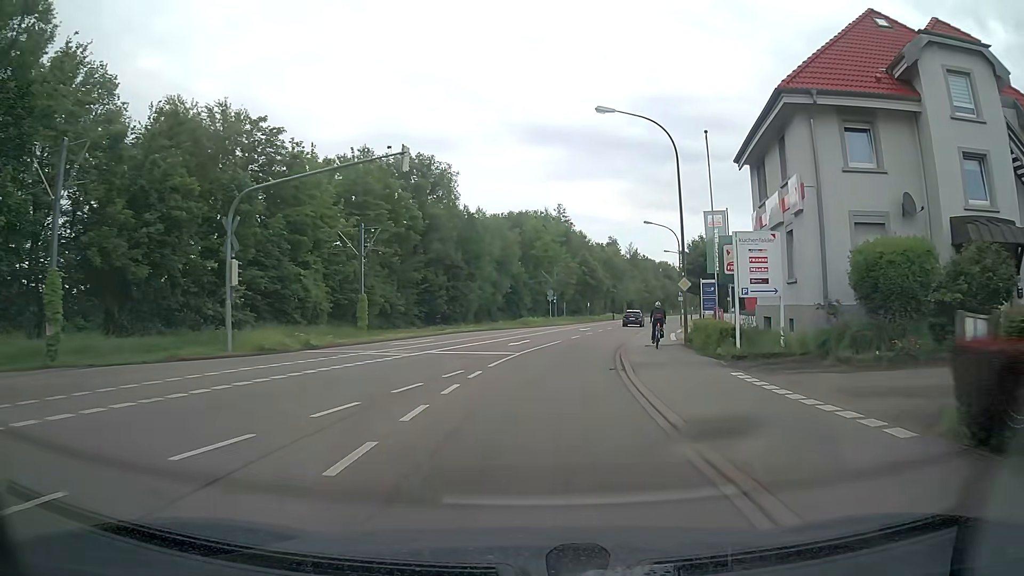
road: tertiary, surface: asphalt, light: Day
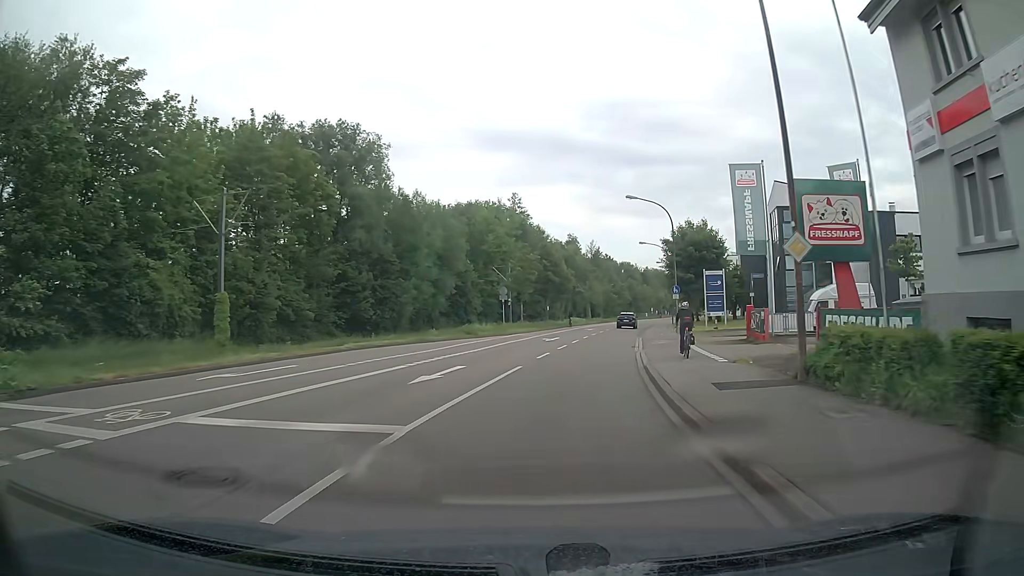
(+0.5, +15.2) m; +4°
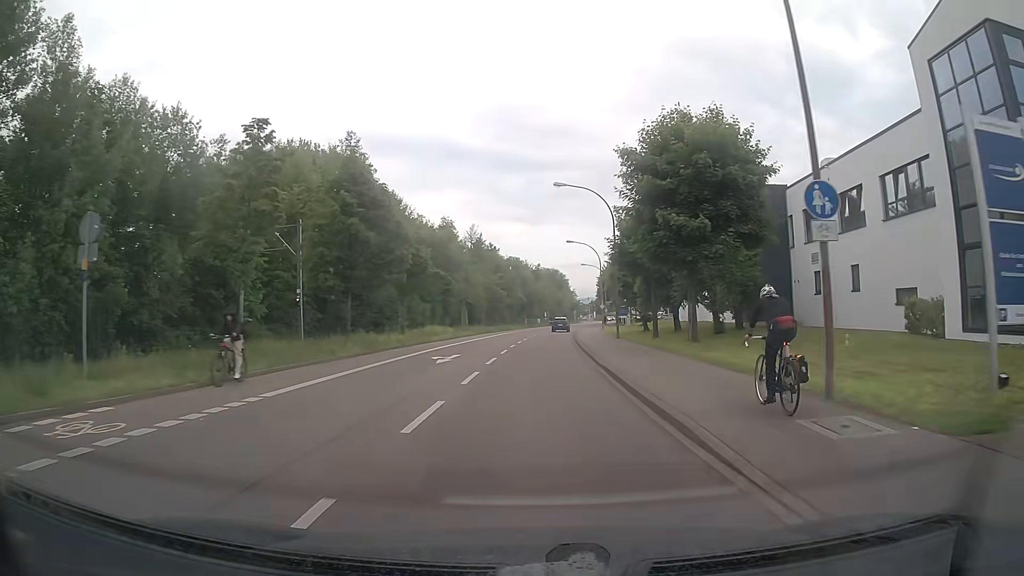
(+4.0, +37.6) m; +10°
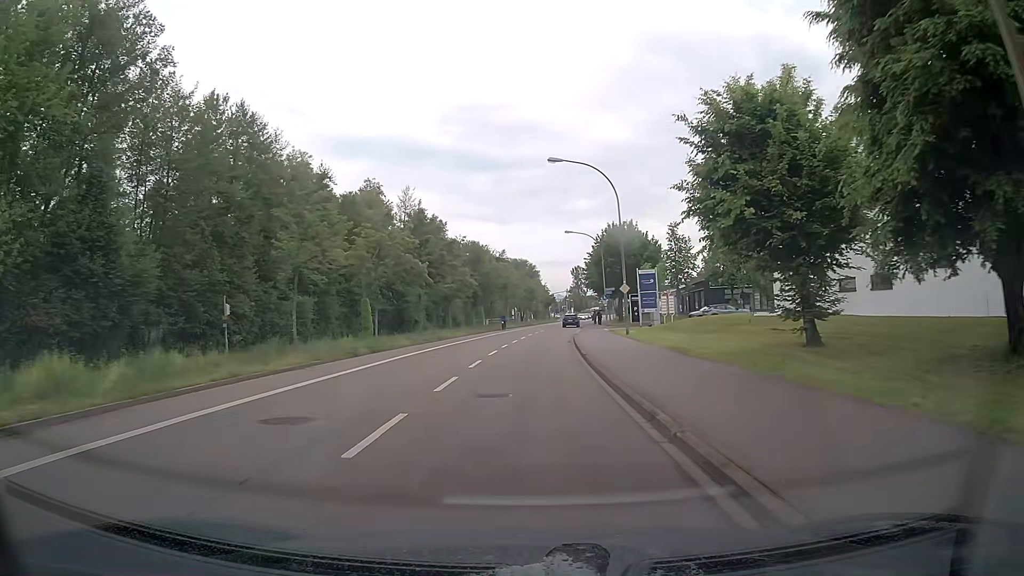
(+1.1, +37.6) m; +3°
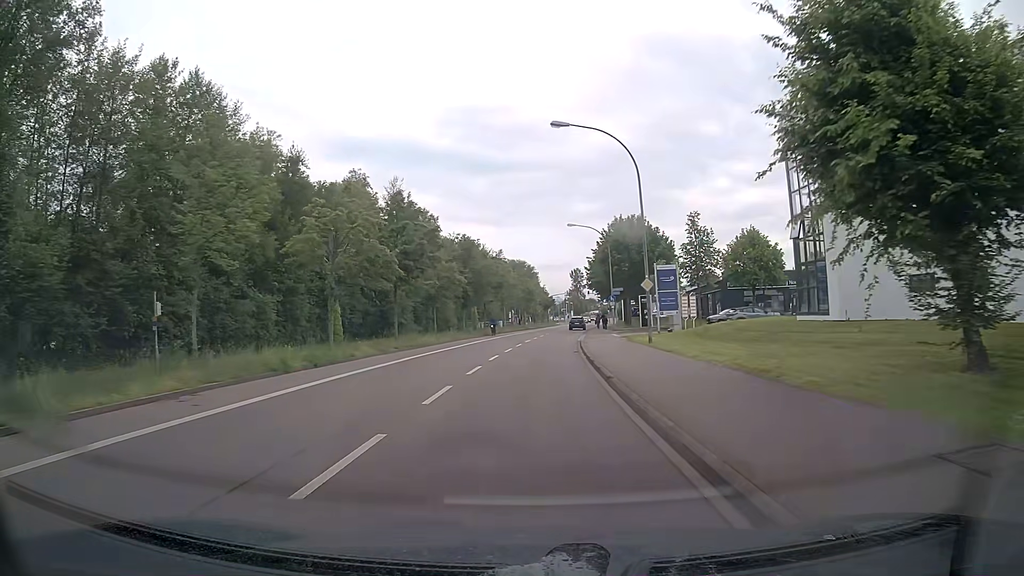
(0.0, +7.5) m; 0°
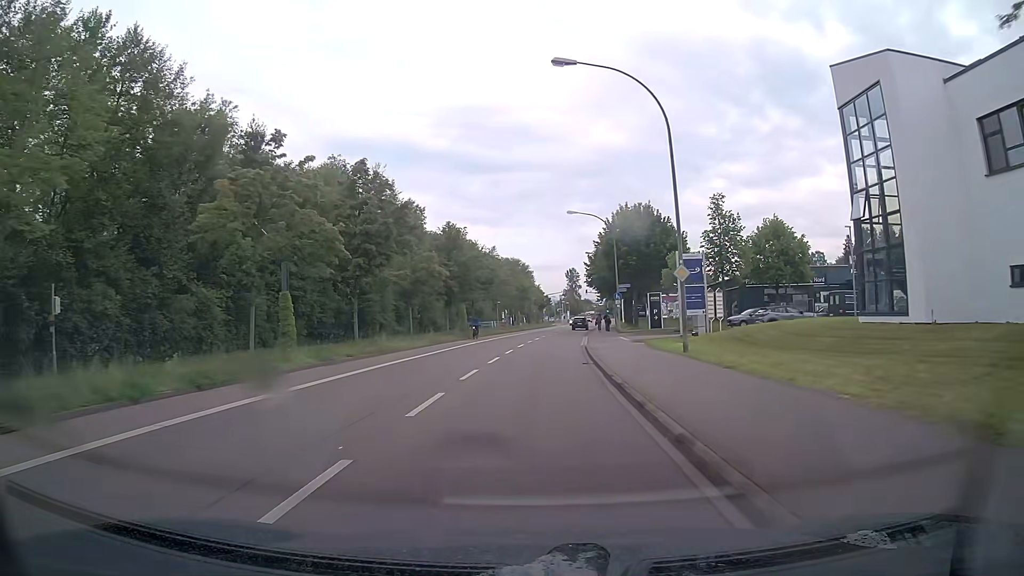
(0.0, +7.5) m; 0°
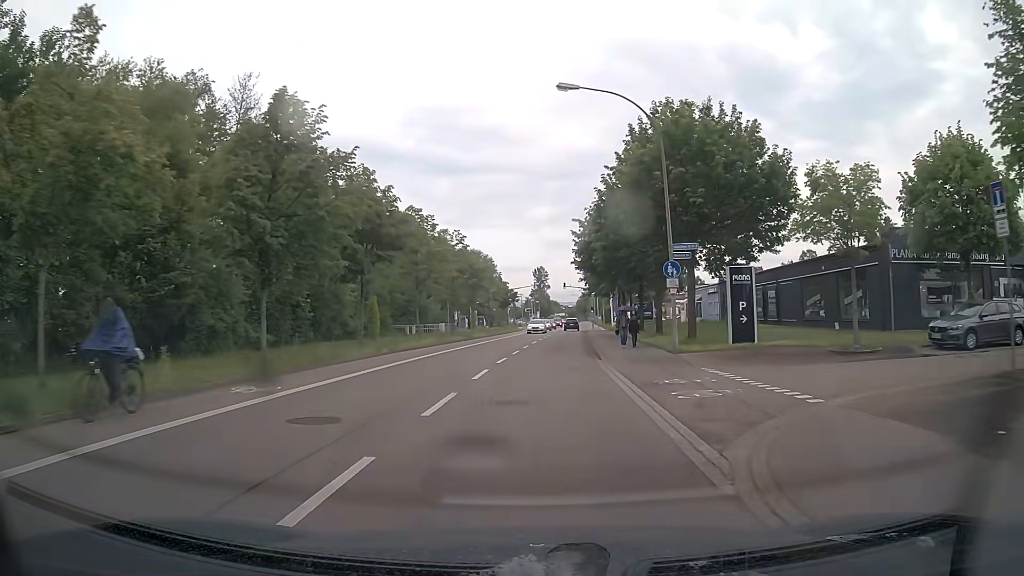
(+0.9, +29.9) m; +3°
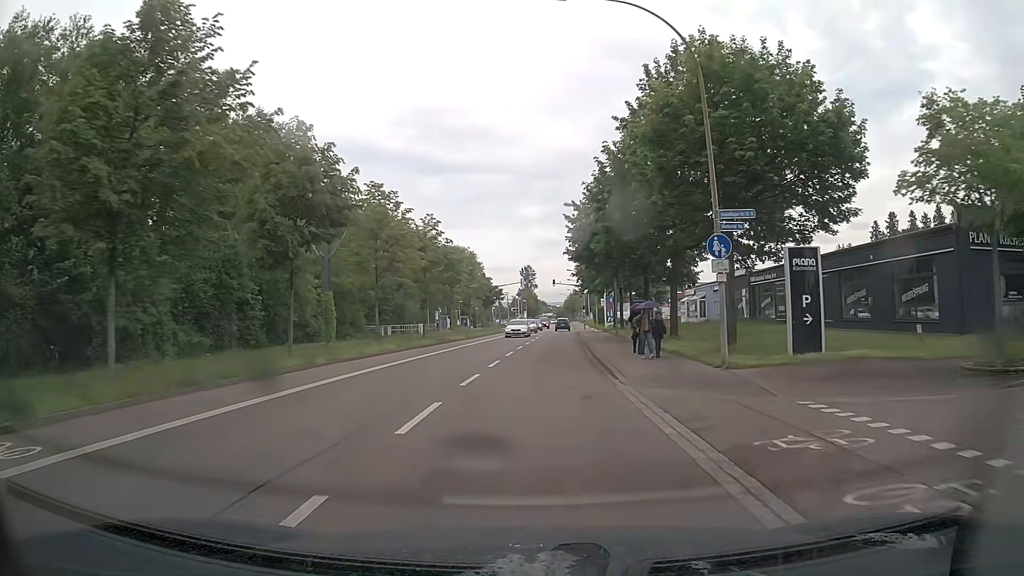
(+0.1, +7.5) m; +1°
(0, +10) (0, +20) (+1, +30) (+1, +40) (+2, +50) (+3, +60) (+3, +70) (+4, +80) (+4, +90) (+5, +100) m
